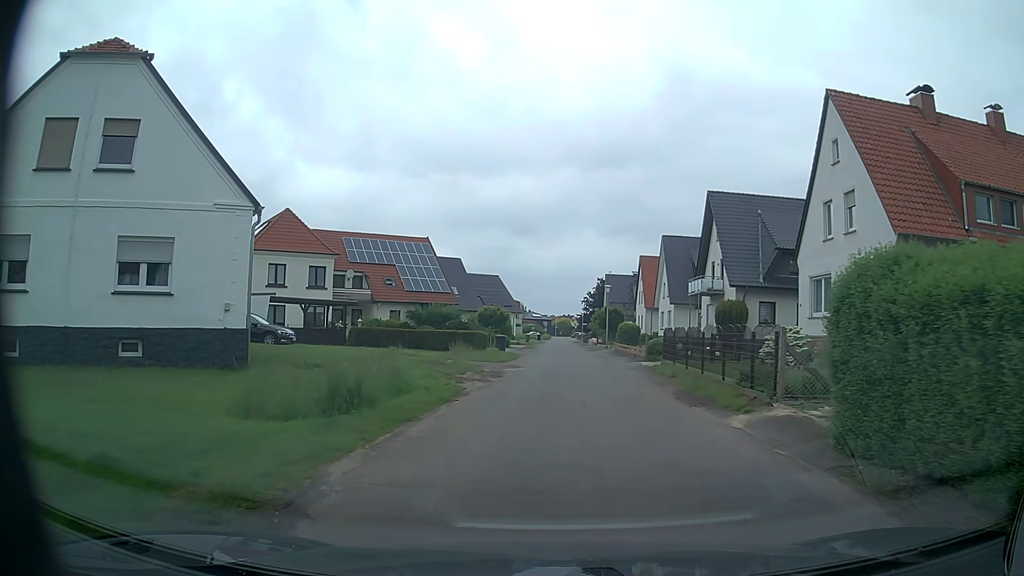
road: residential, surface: asphalt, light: Day
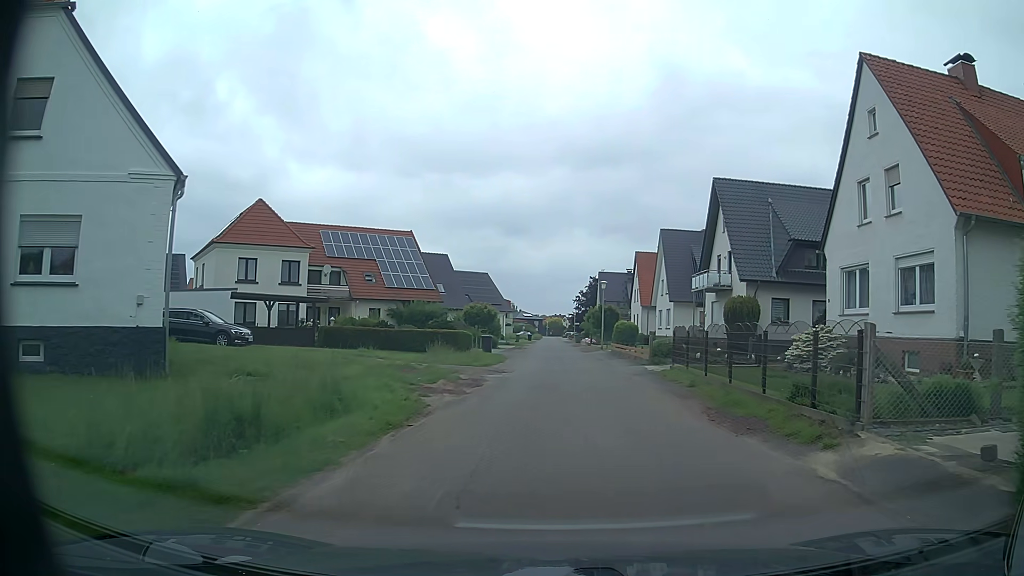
(0.0, +3.8) m; 0°
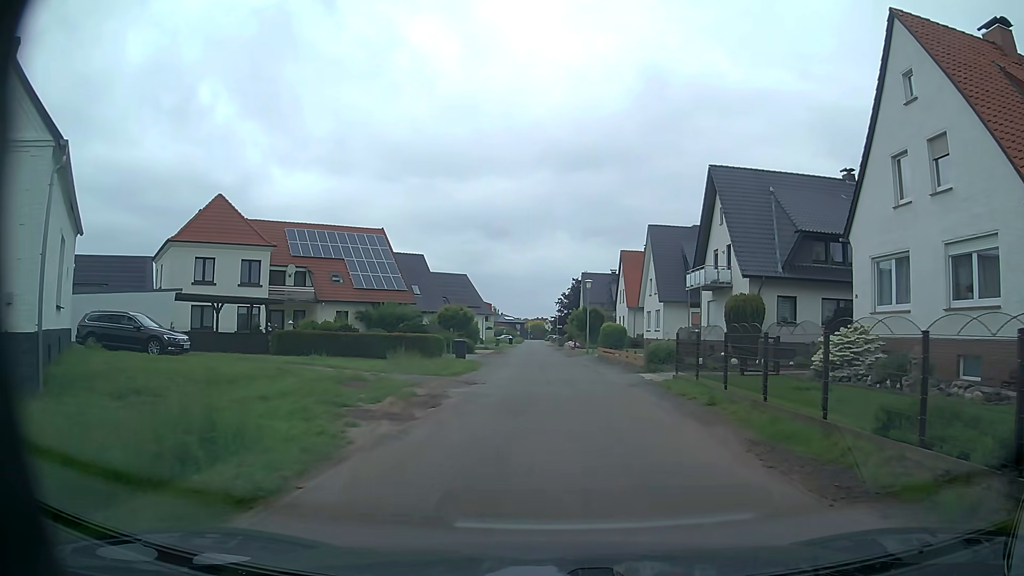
(+0.1, +3.8) m; +2°
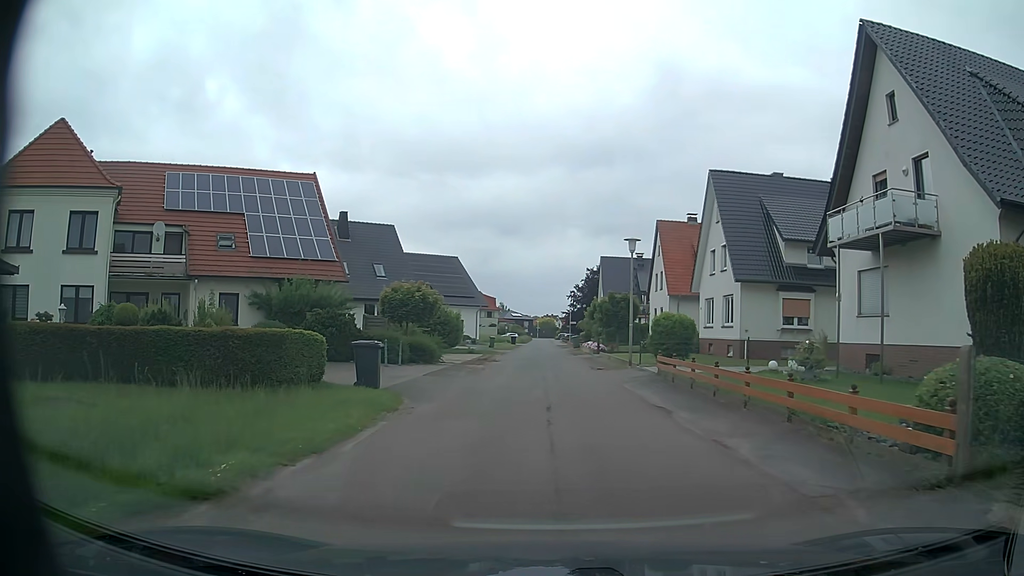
(-0.1, +18.7) m; -1°
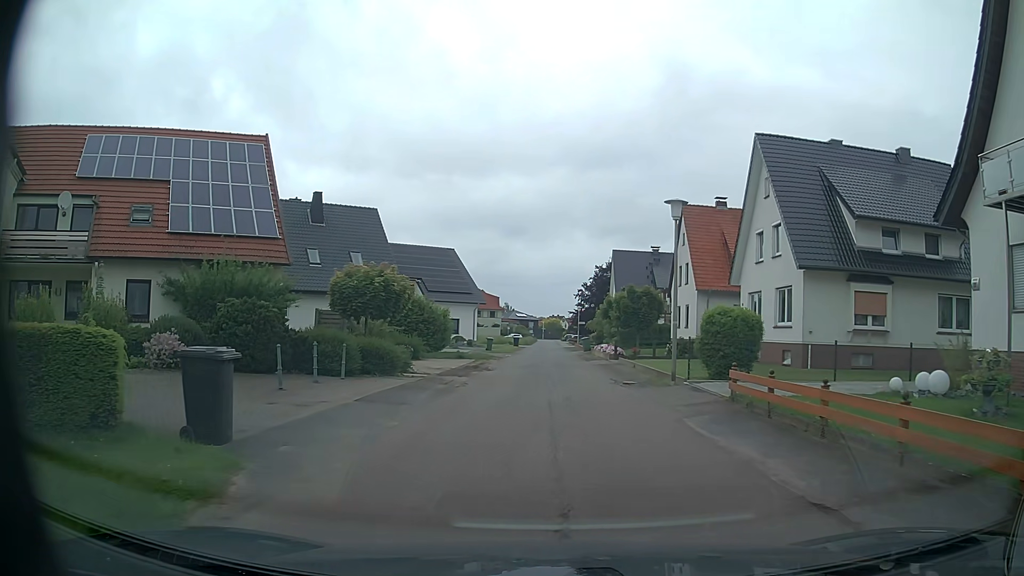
(0.0, +7.7) m; 0°
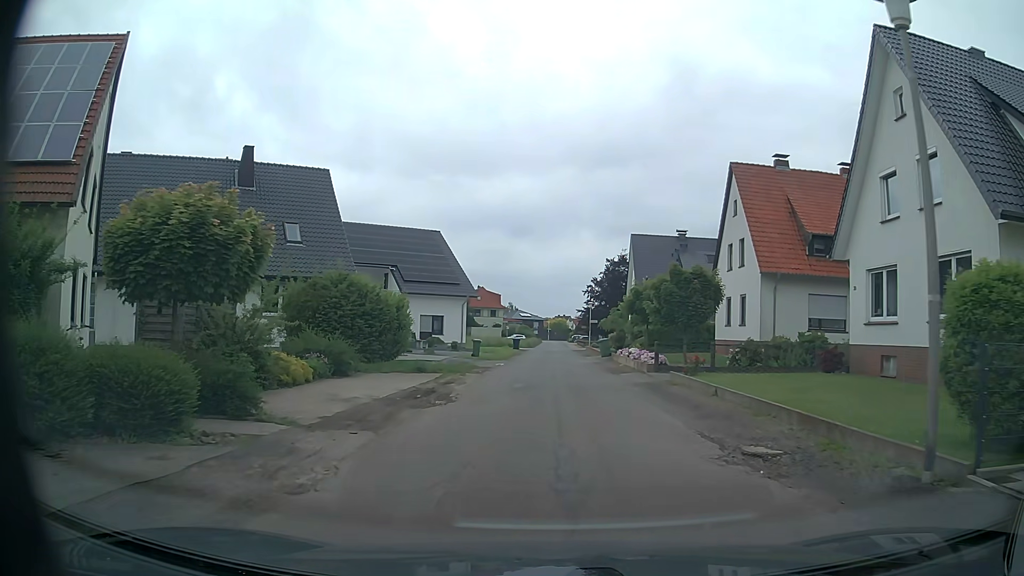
(0.0, +12.3) m; 0°
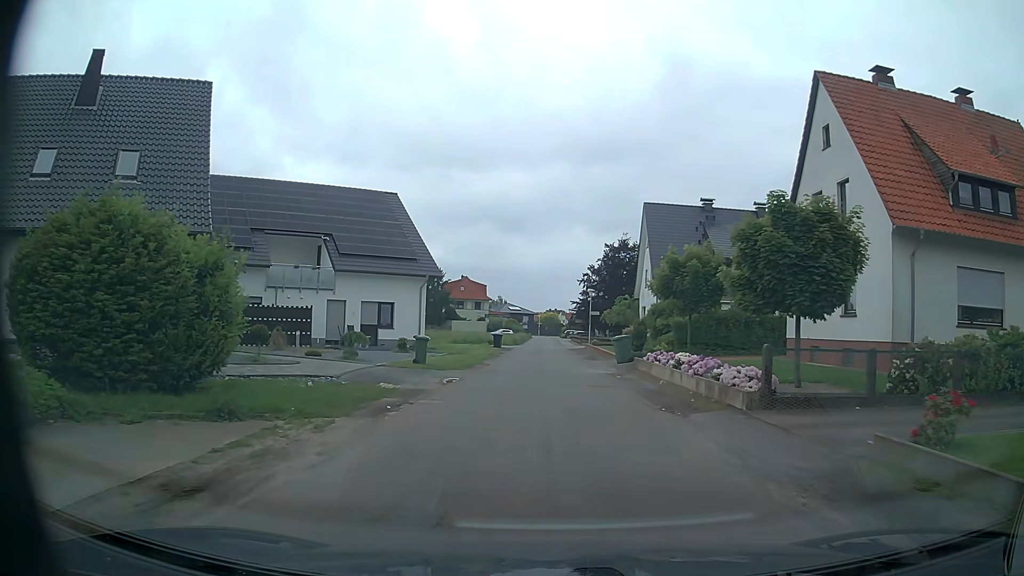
(+0.1, +13.5) m; +1°
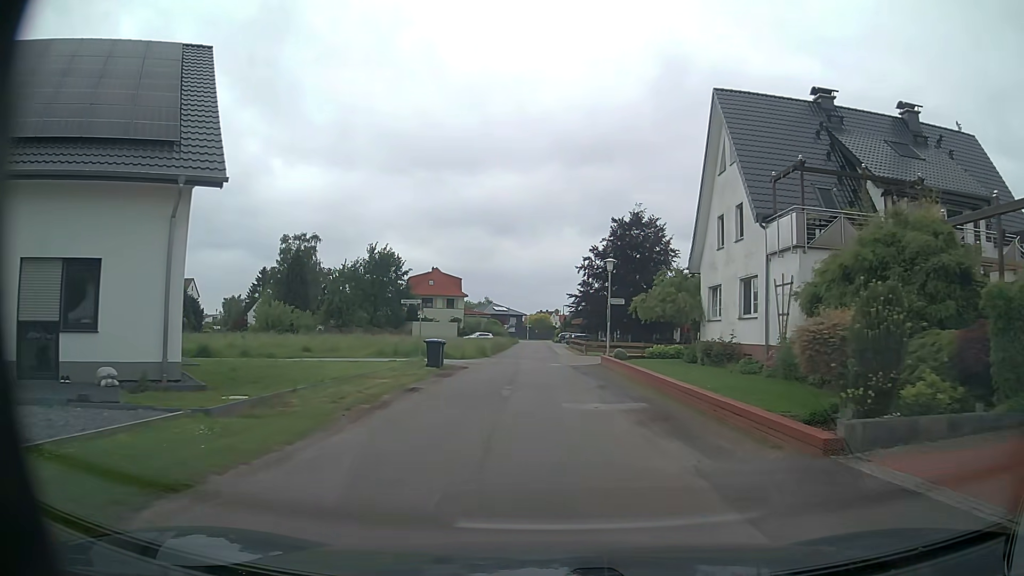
(+0.2, +24.5) m; +1°
(0, +10) (0, +20) (0, +30) (-1, +40) (-1, +50) (-1, +60) (-1, +70) (-1, +80) (-2, +90) (-2, +100) m
